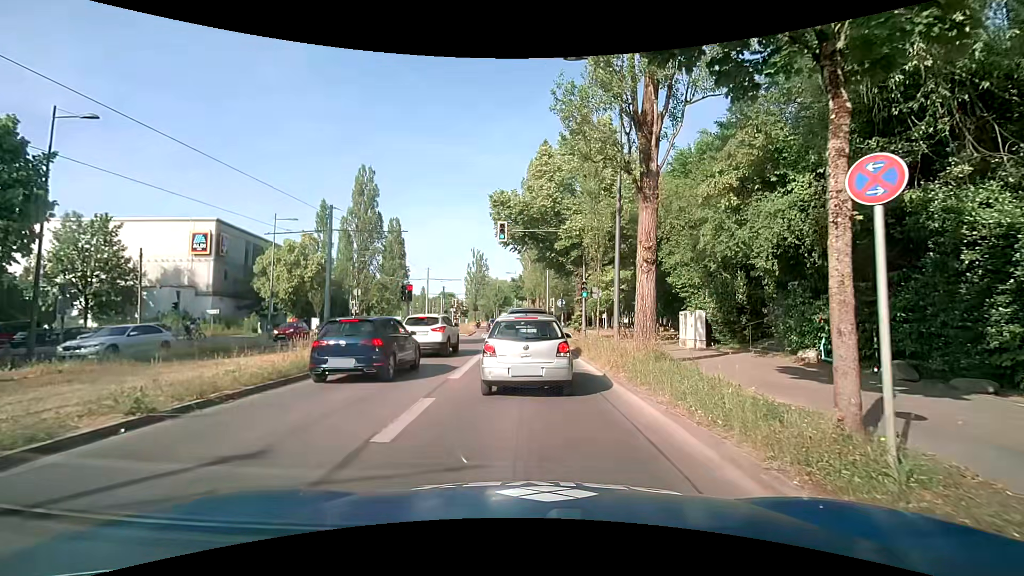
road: secondary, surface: asphalt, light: Day
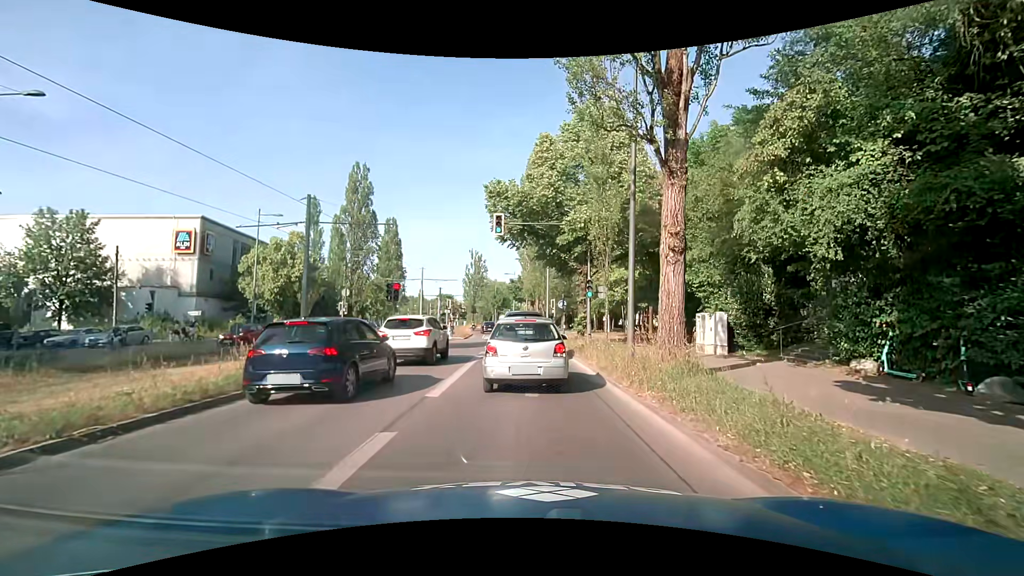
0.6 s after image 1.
(0.0, +2.5) m; 0°
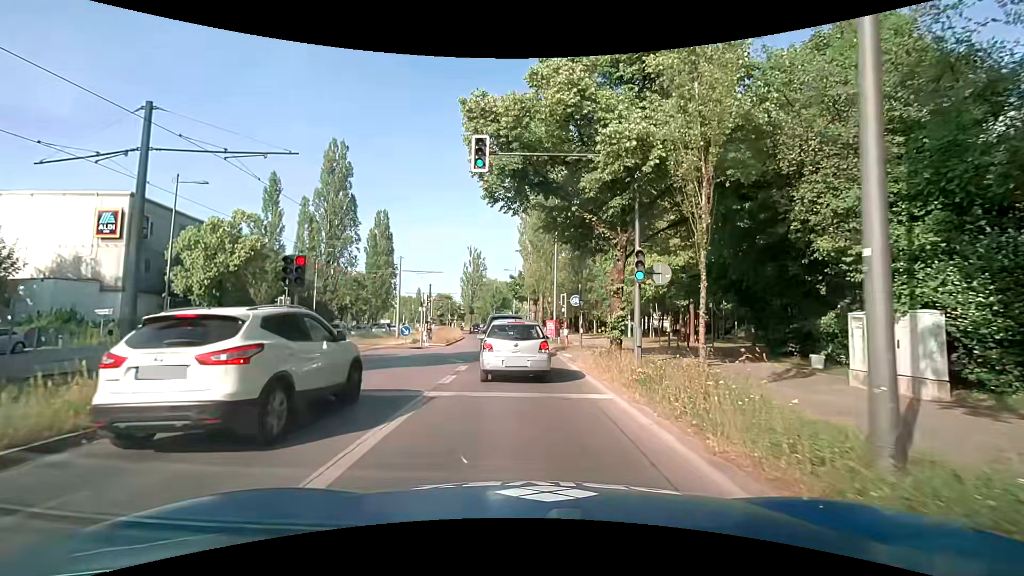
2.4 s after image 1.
(+0.3, +10.2) m; +1°
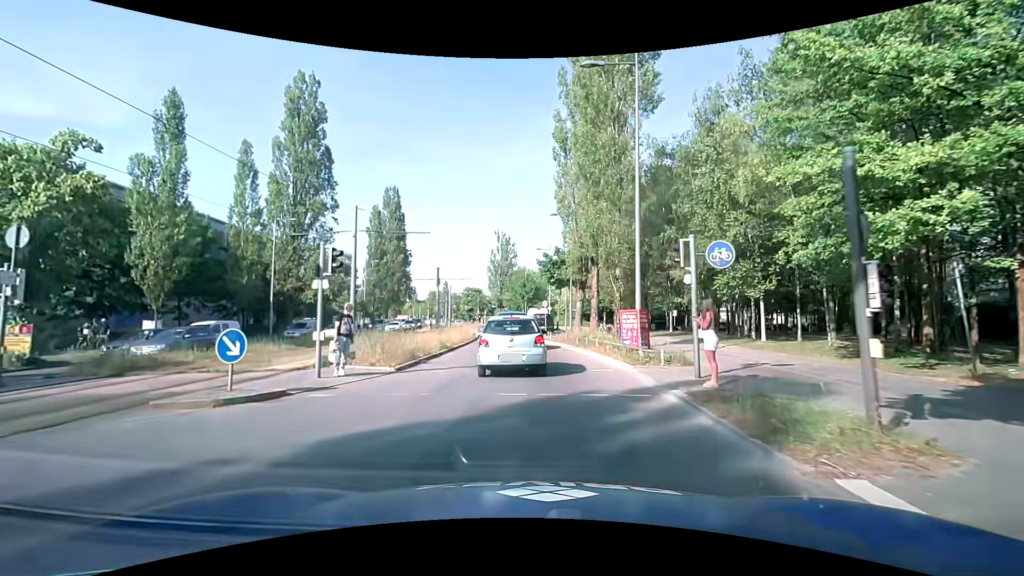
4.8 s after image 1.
(-0.5, +18.3) m; -3°
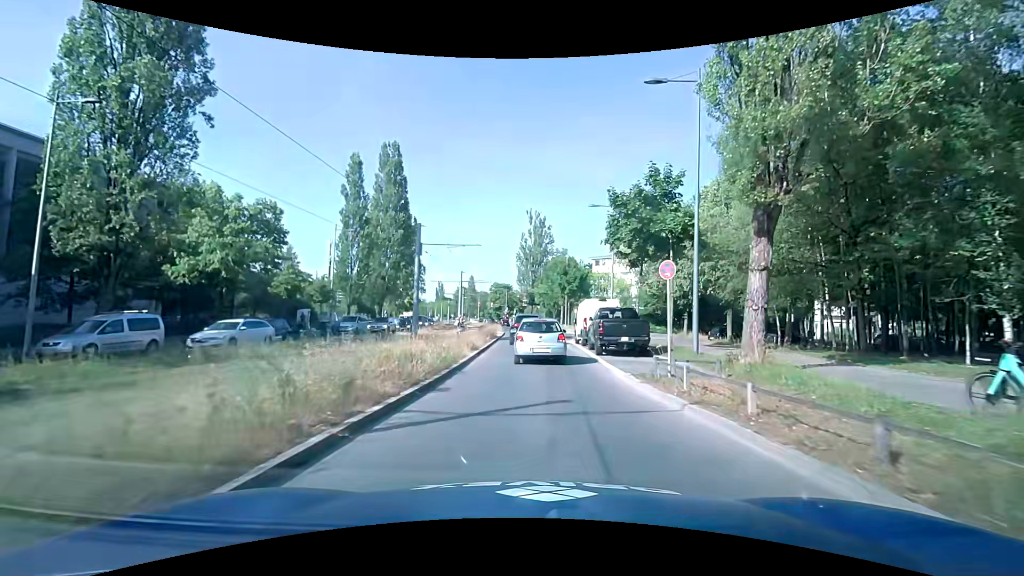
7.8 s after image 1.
(-1.5, +24.5) m; -5°
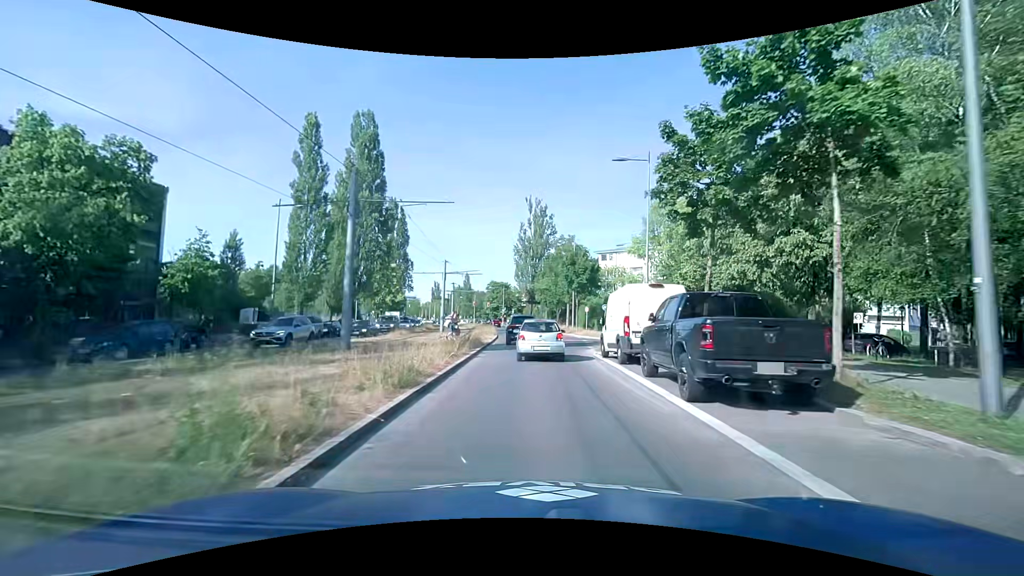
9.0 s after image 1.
(0.0, +11.4) m; 0°
